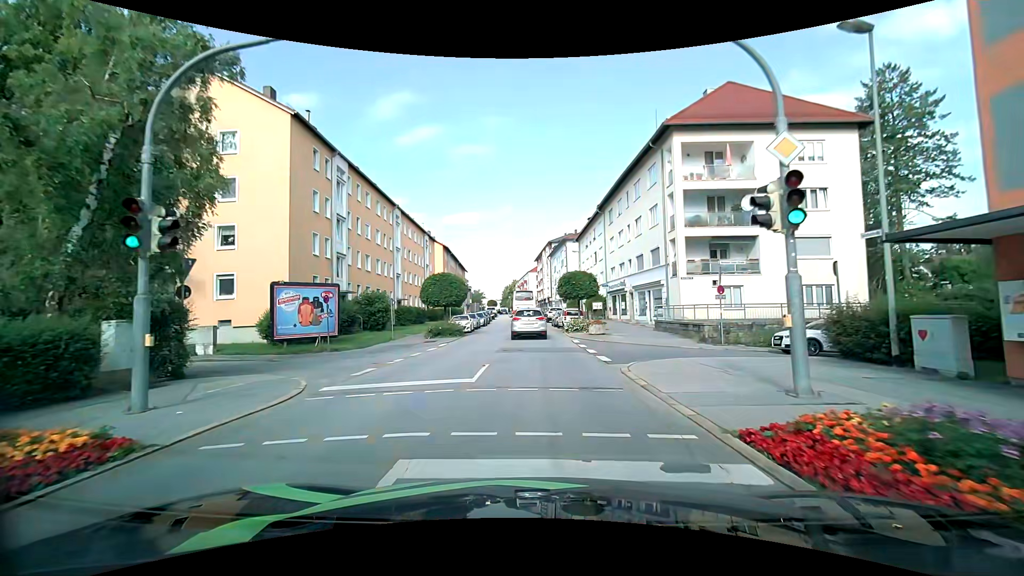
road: tertiary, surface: asphalt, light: Day
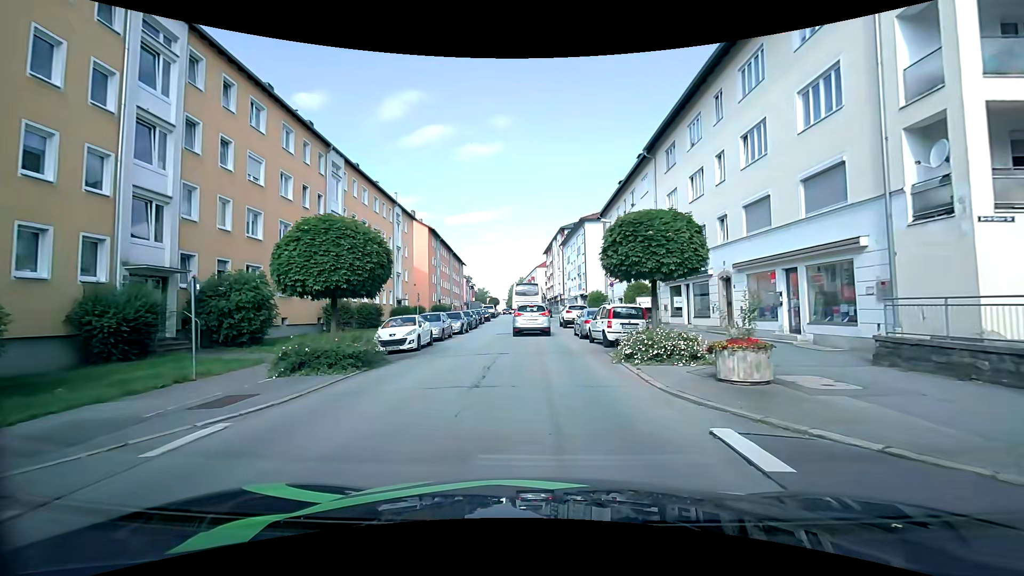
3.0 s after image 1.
(-0.2, +18.8) m; -1°
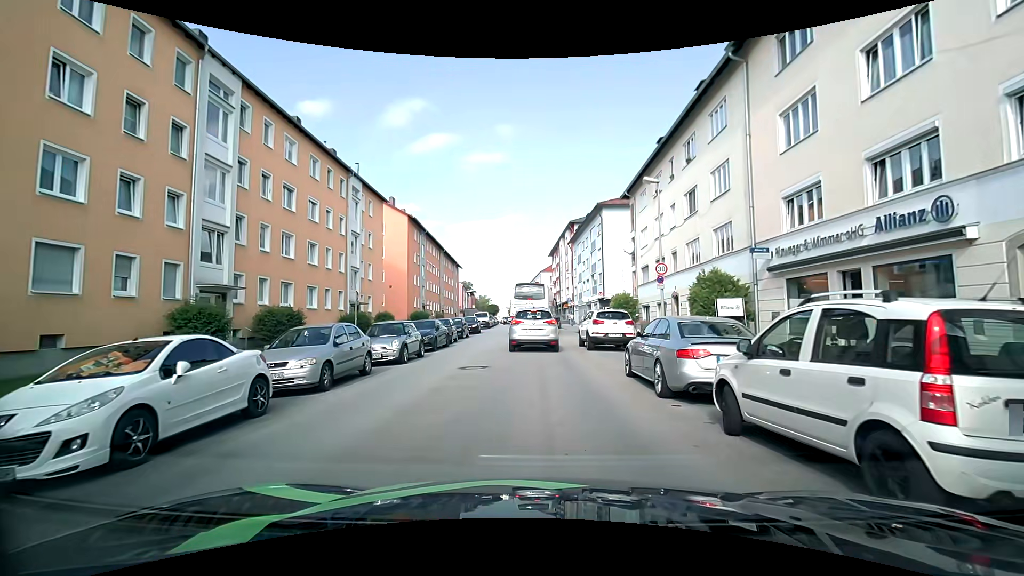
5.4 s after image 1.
(-0.1, +13.6) m; -1°
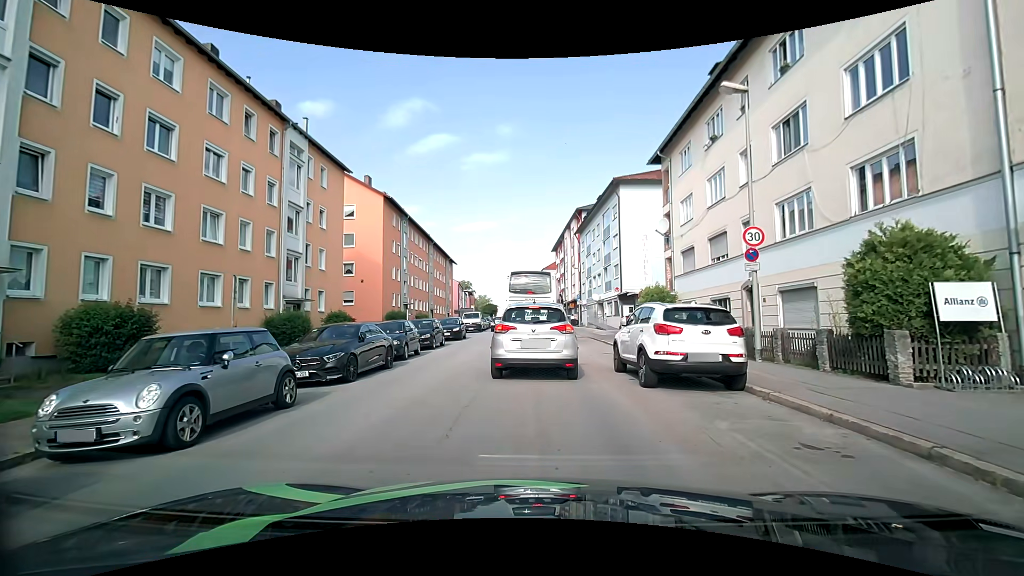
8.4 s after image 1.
(0.0, +9.9) m; -1°
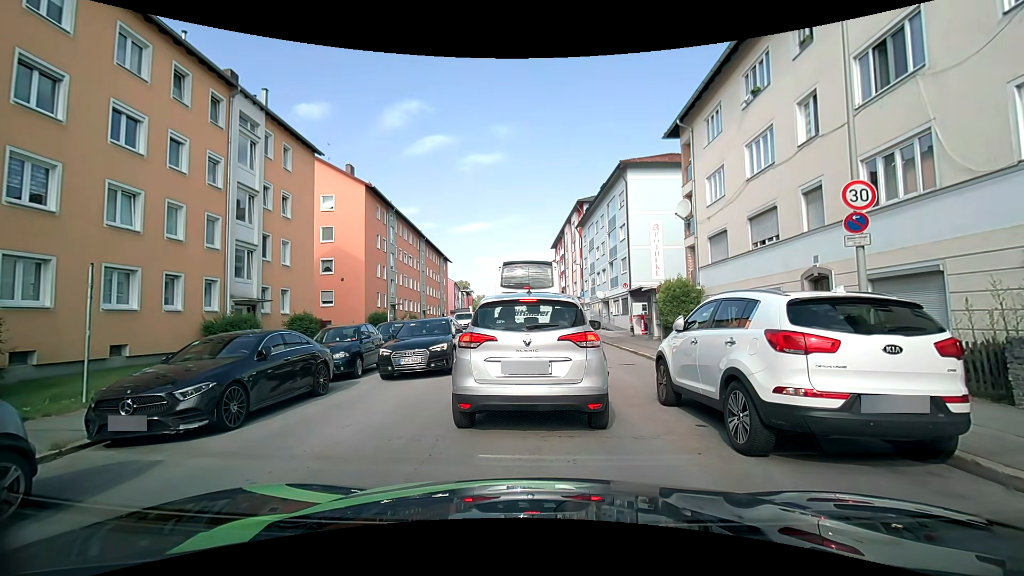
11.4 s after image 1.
(0.0, +4.5) m; 0°
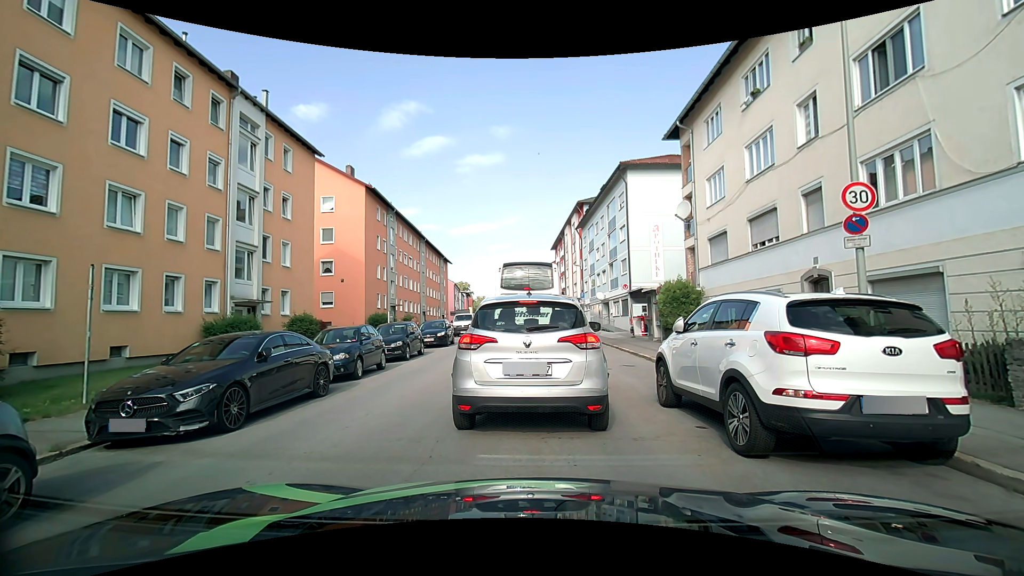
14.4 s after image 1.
(0.0, +0.1) m; 0°
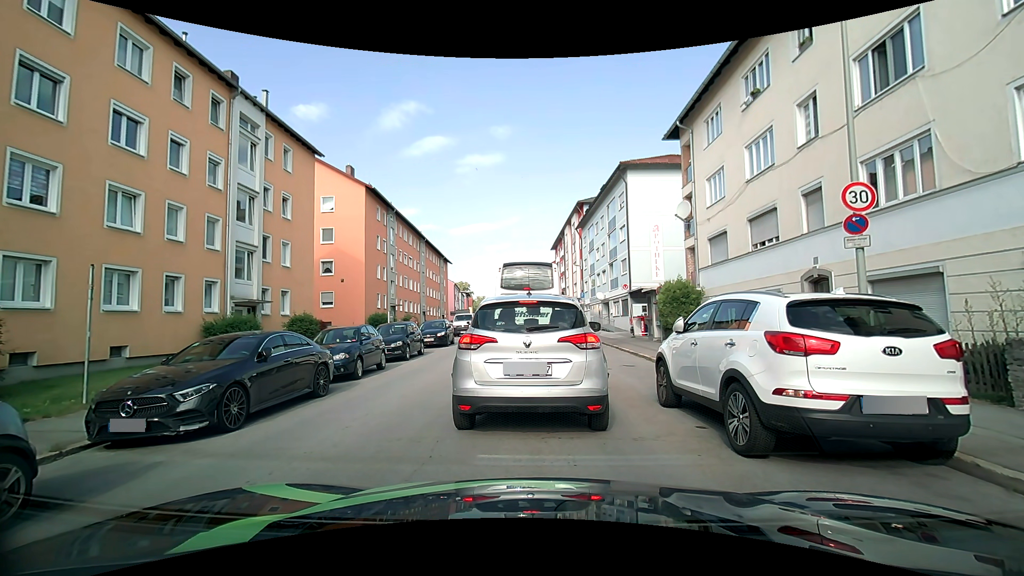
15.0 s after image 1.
(0.0, 0.0) m; 0°
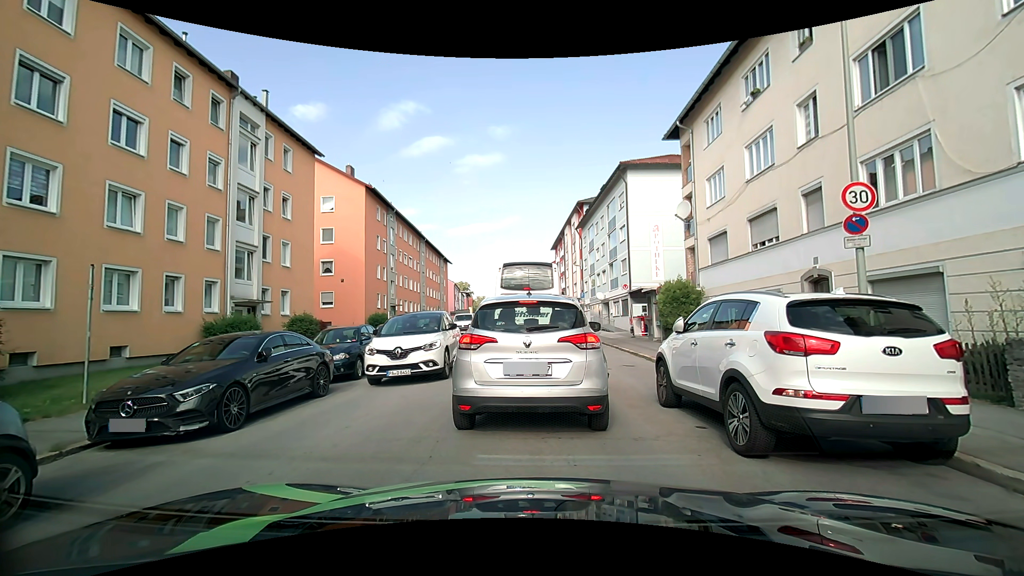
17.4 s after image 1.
(0.0, 0.0) m; 0°
